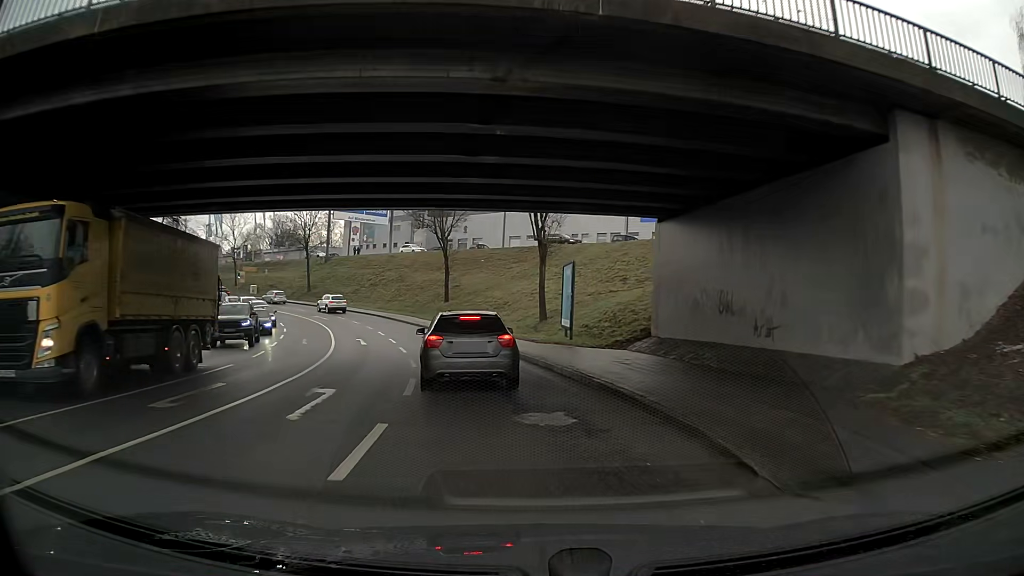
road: tertiary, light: Day
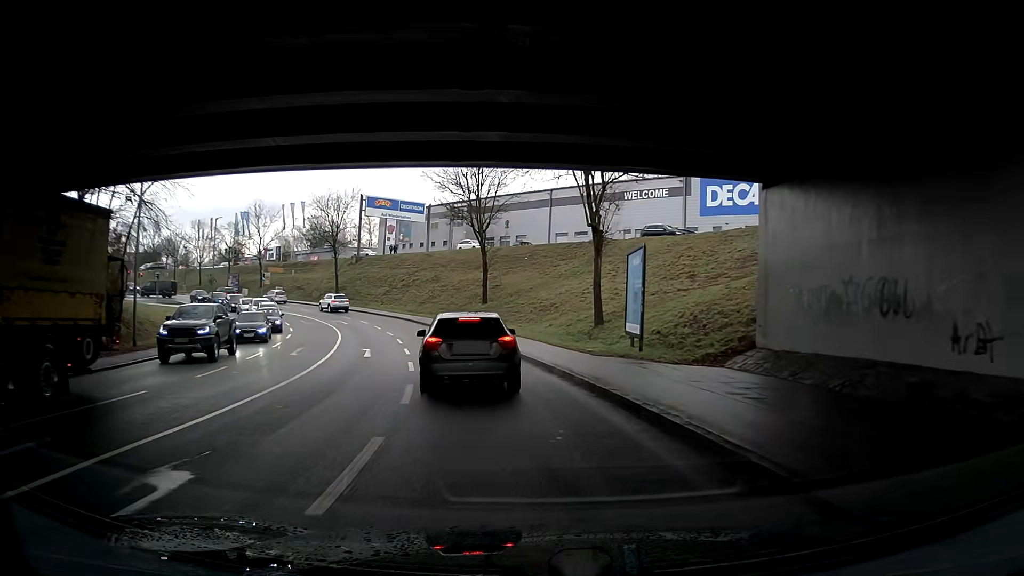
(-0.2, +7.0) m; -3°
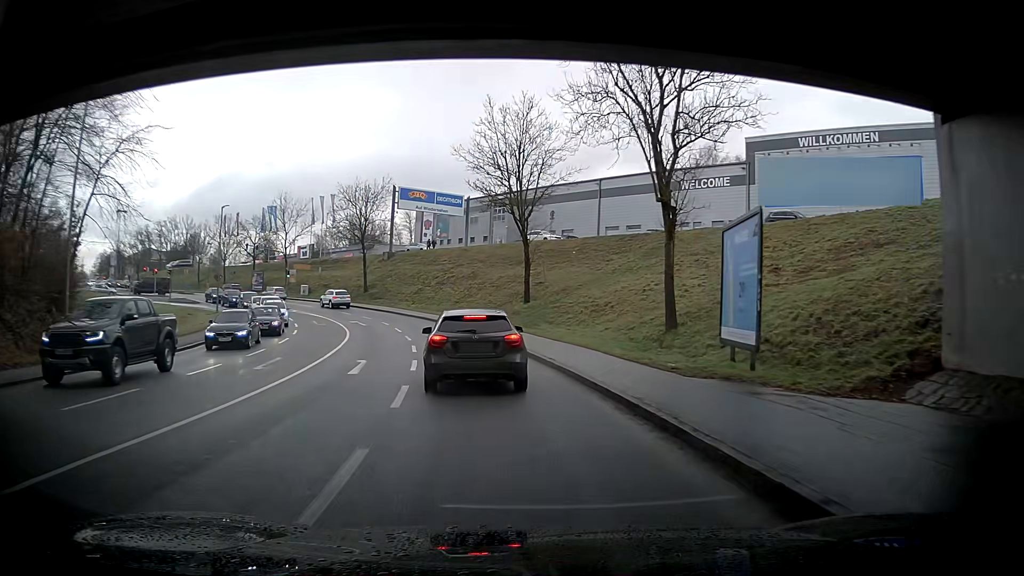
(-0.1, +6.8) m; -2°
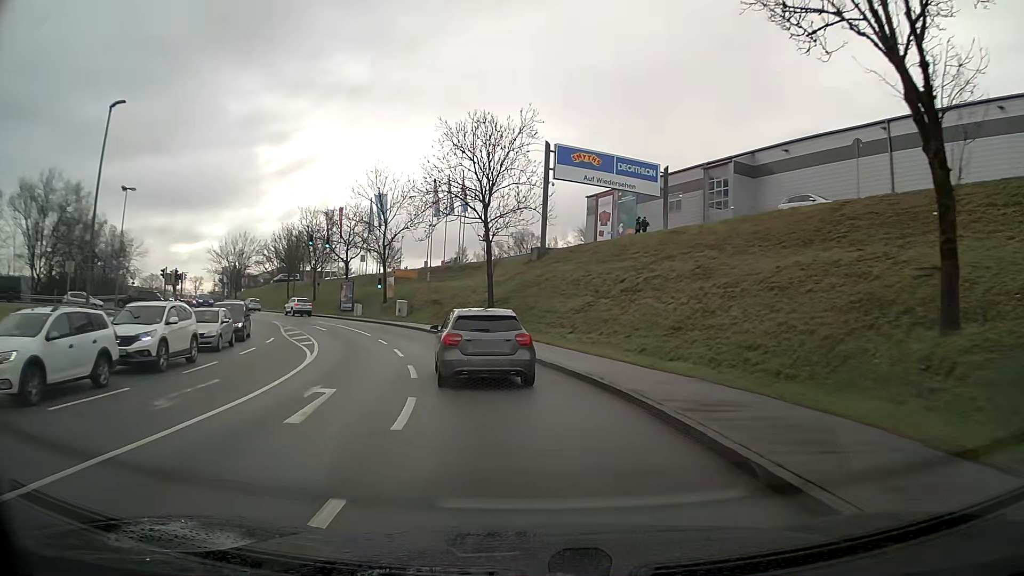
(-5.5, +31.8) m; -18°
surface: asphalt
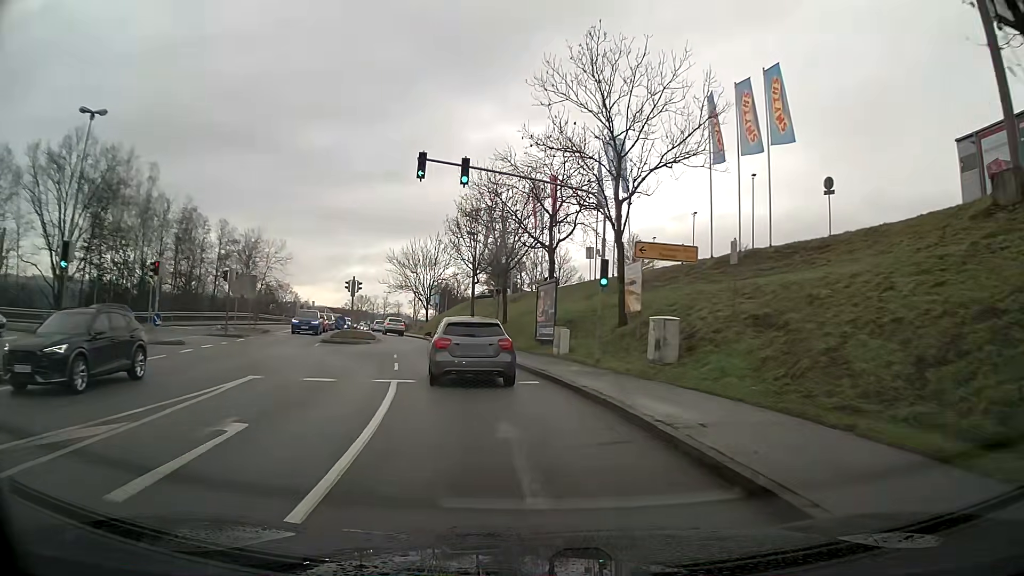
(-6.4, +32.8) m; -22°
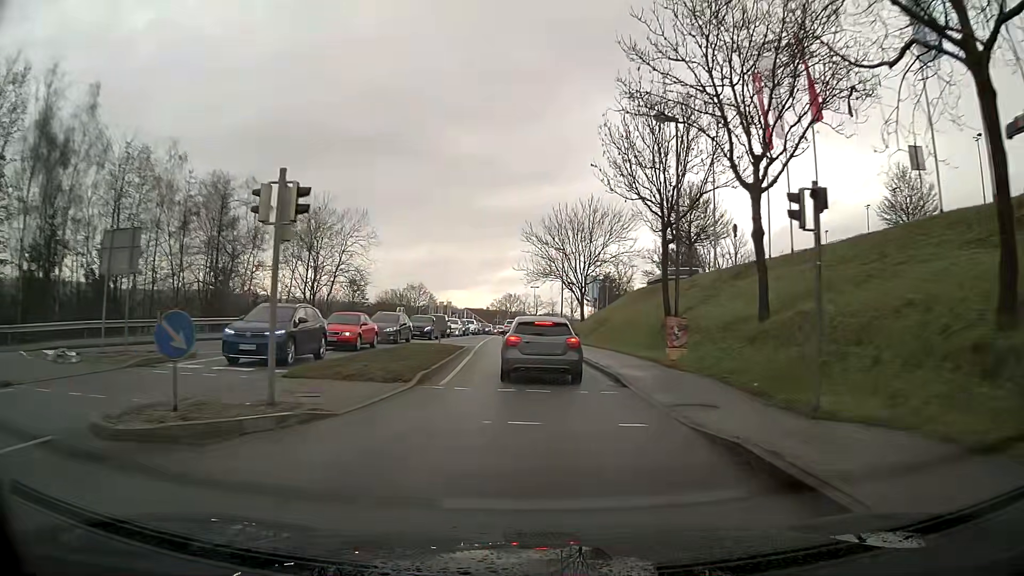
(-3.4, +27.5) m; -12°
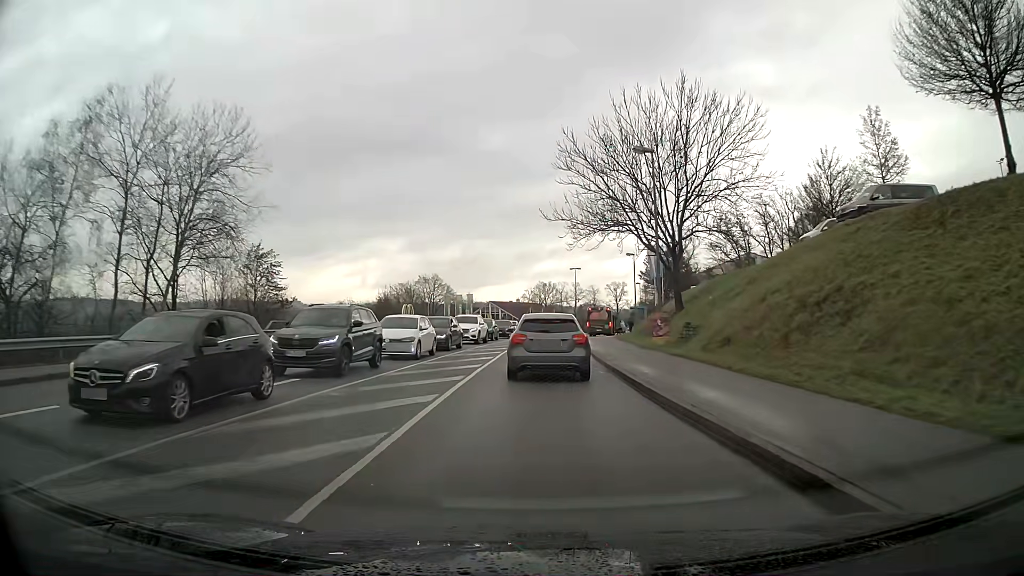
(-1.0, +32.0) m; -3°
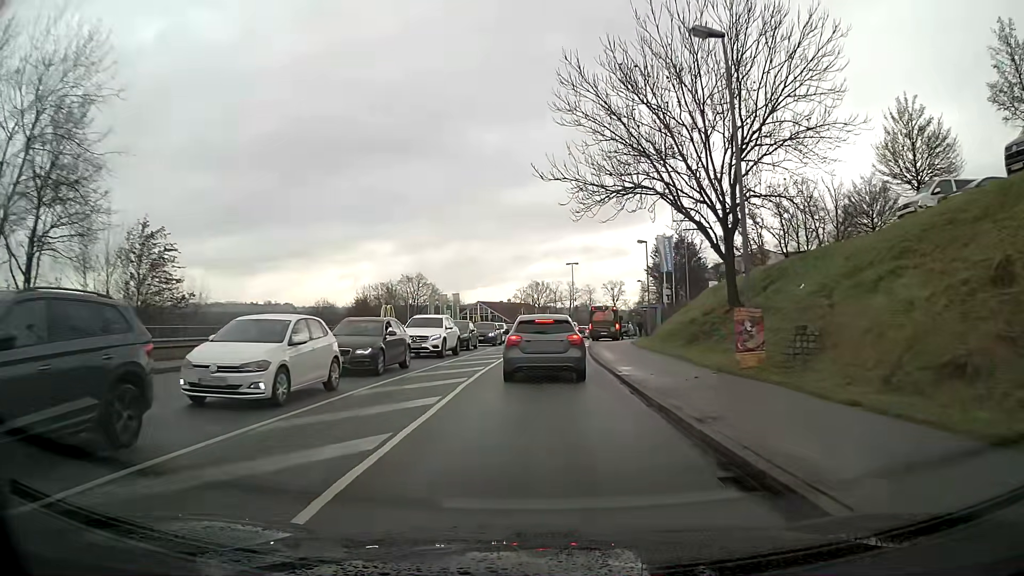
(0.0, +11.6) m; +1°
(0, +10) (0, +20) (+1, +30) (+1, +40) (+2, +50) (+3, +60) (+4, +70) (+5, +80) (+7, +90) (+9, +99) m
